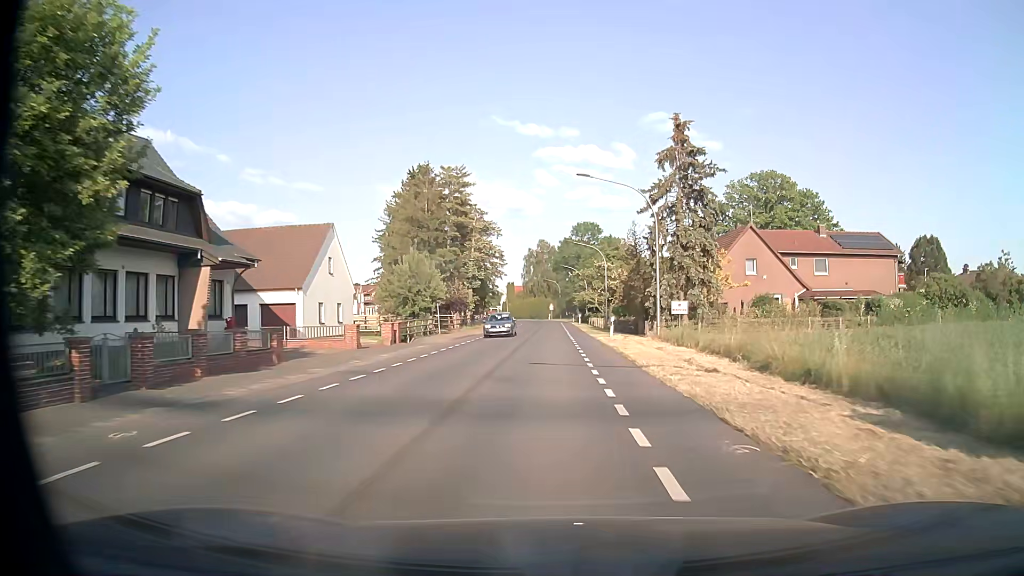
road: secondary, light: Day
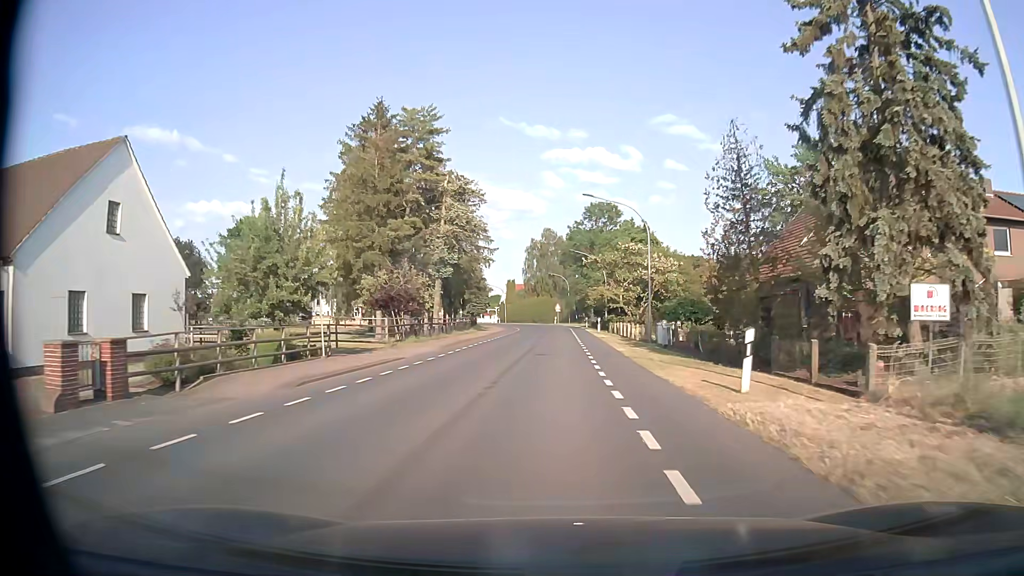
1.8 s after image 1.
(-0.1, +24.2) m; -1°
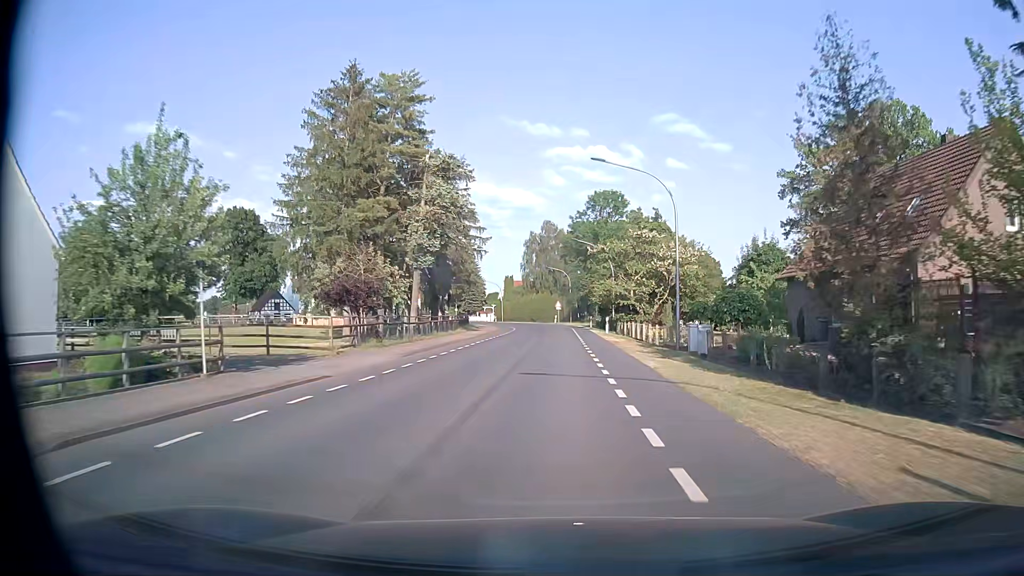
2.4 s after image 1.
(0.0, +8.1) m; 0°
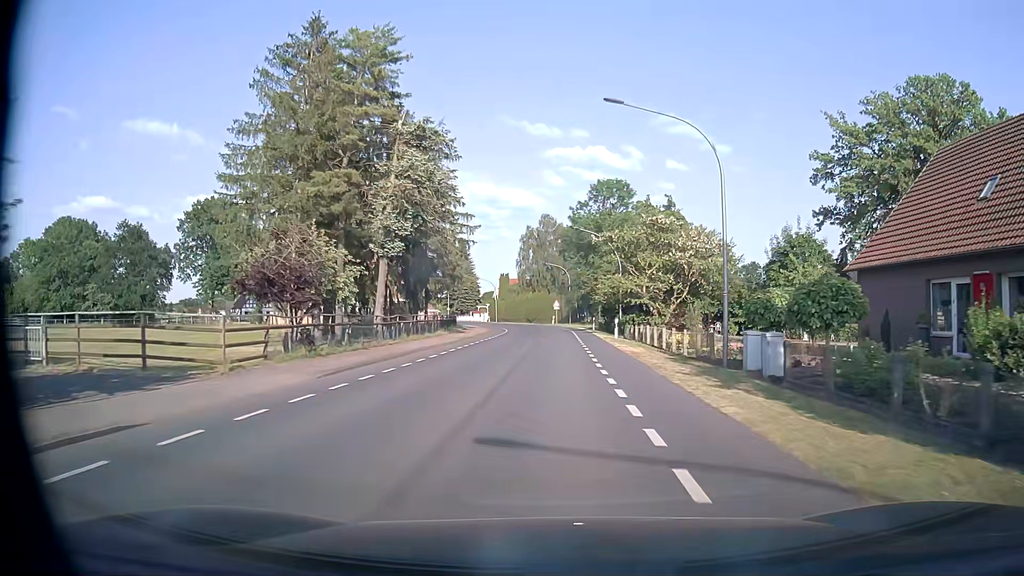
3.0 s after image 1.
(0.0, +8.0) m; 0°
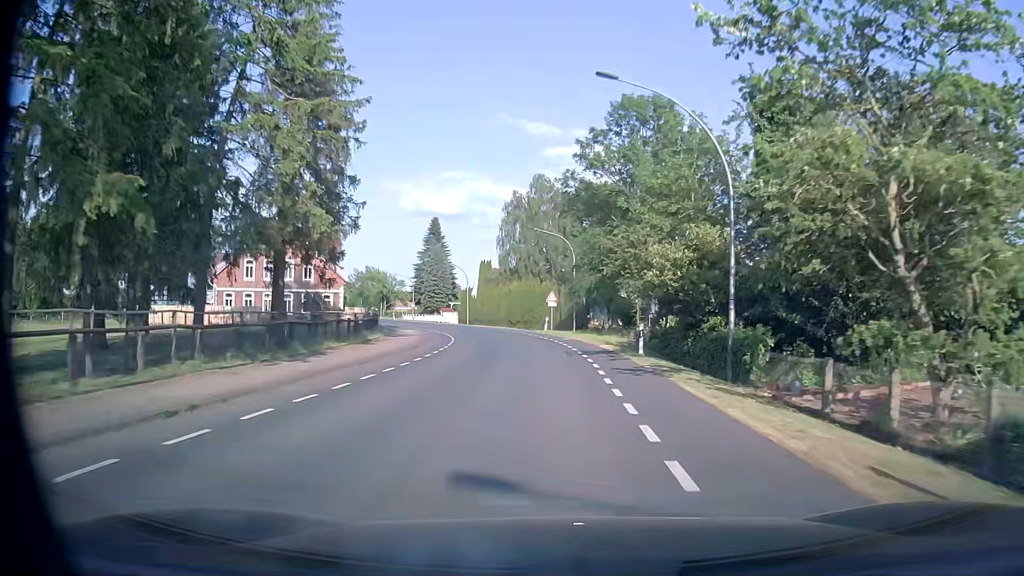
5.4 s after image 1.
(+0.3, +32.2) m; +1°
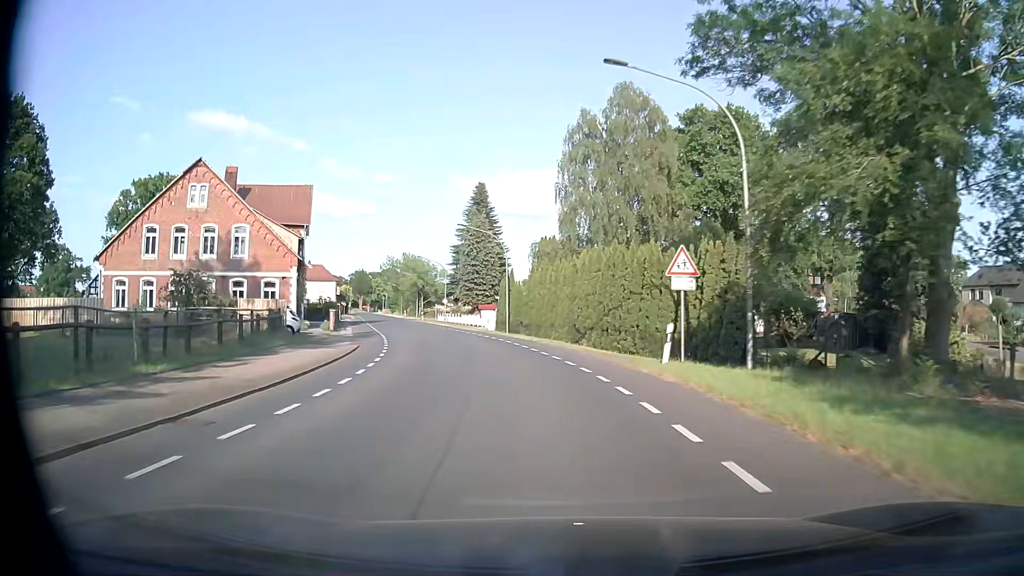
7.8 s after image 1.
(-1.5, +32.3) m; -7°
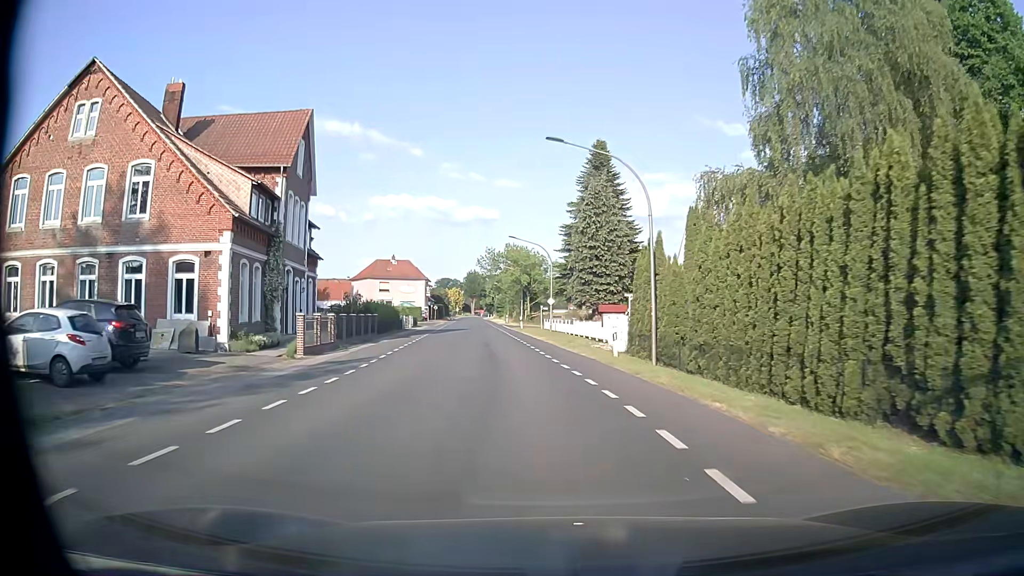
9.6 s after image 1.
(-2.1, +24.1) m; -10°
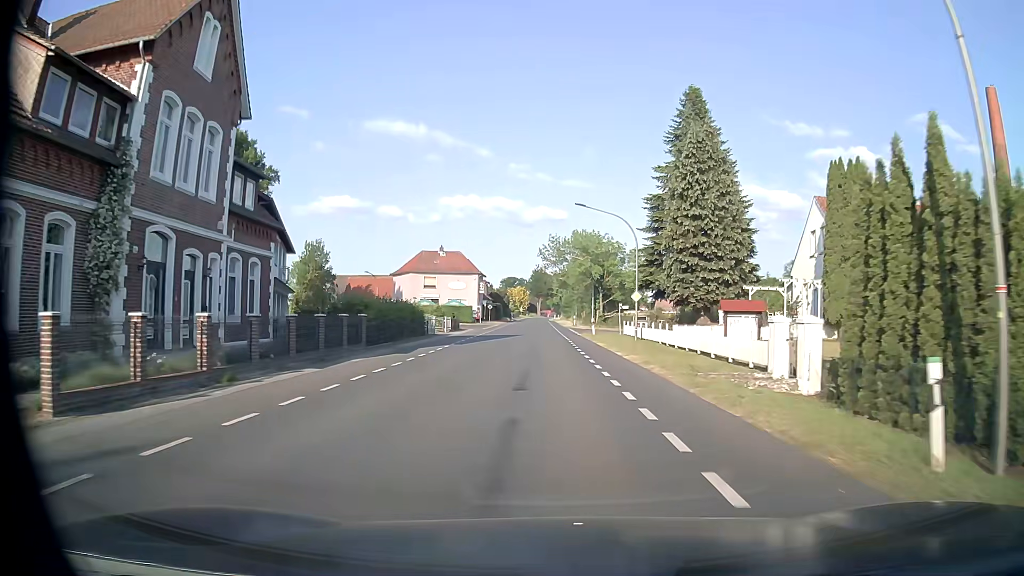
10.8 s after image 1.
(-0.9, +16.1) m; -6°
(0, +10) (0, +20) (-1, +30) (-1, +40) (-1, +50) (-2, +60) (-2, +70) (-2, +80) (-2, +90) (-2, +100) m
